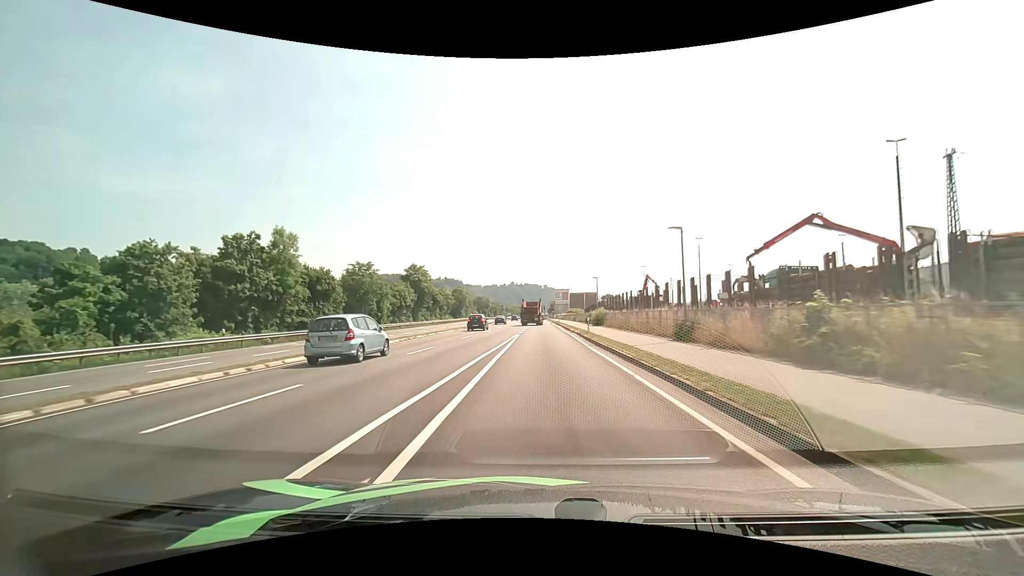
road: primary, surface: asphalt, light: Day
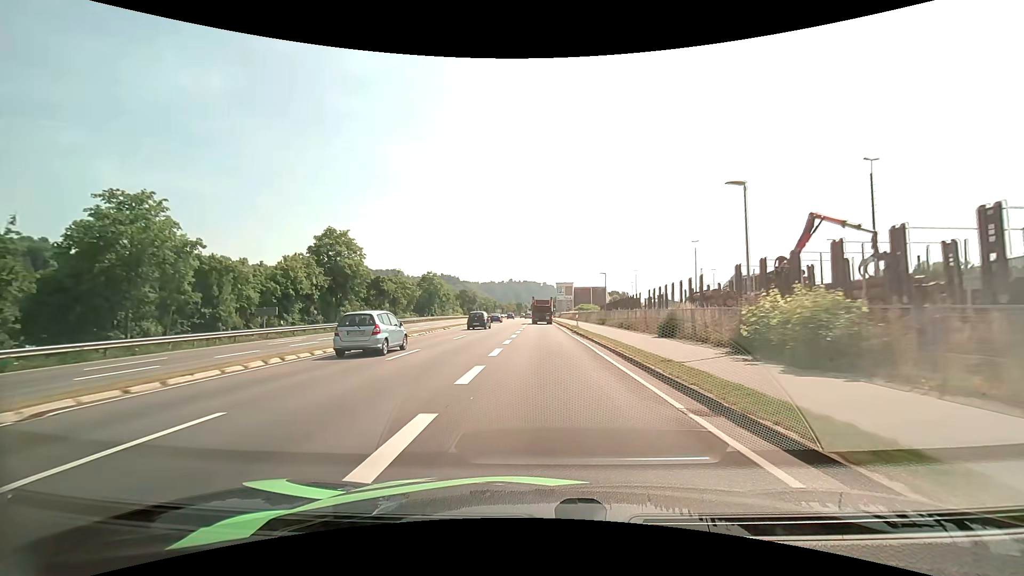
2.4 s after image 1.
(+0.1, +39.0) m; 0°
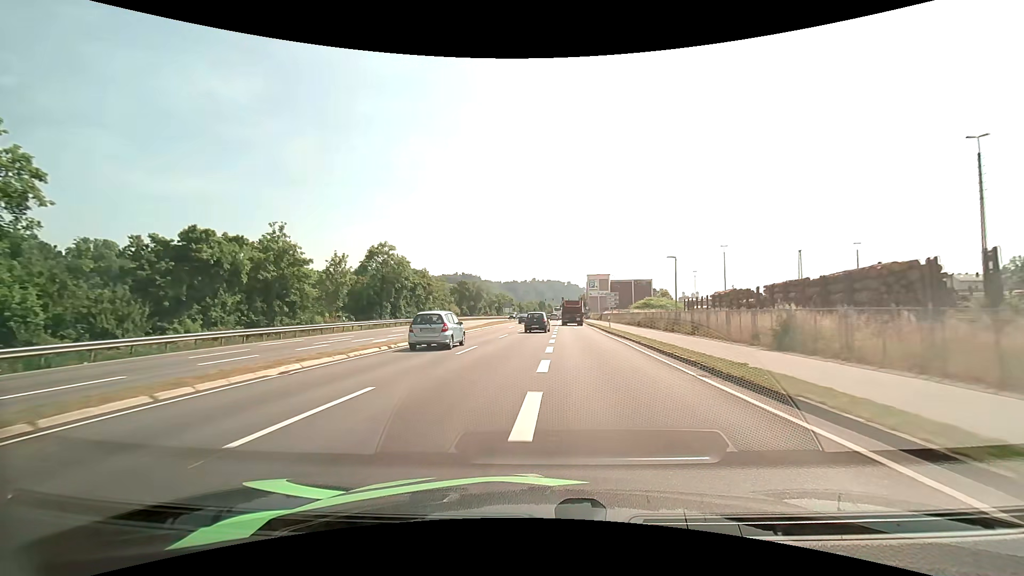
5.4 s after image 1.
(-1.0, +45.8) m; -3°
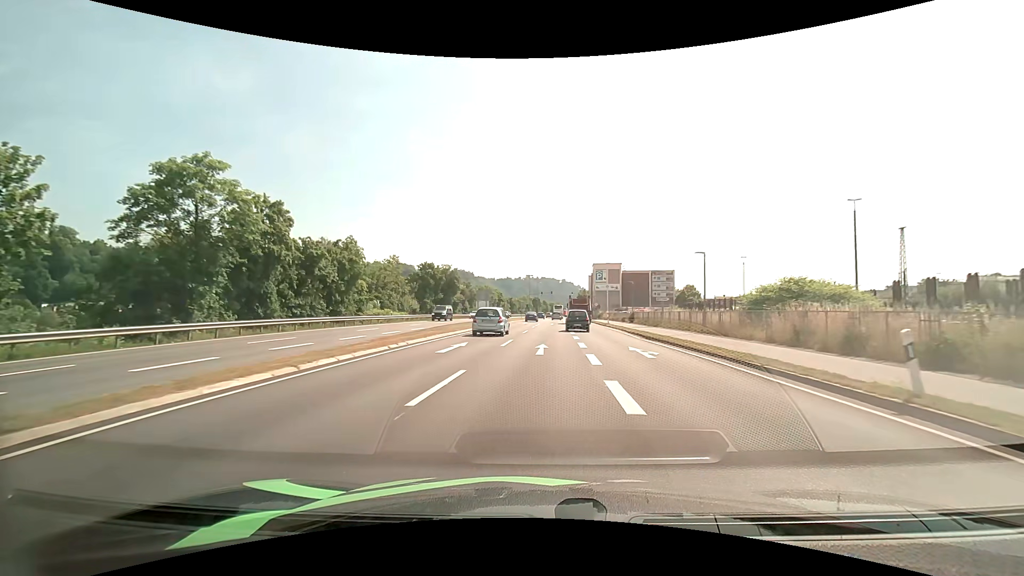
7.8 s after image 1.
(0.0, +33.9) m; +1°
(0, +10) (0, +20) (+1, +30) (+1, +40) (+1, +50) (+1, +60) (+2, +70) (+2, +80) (+3, +90) (+3, +100) m
